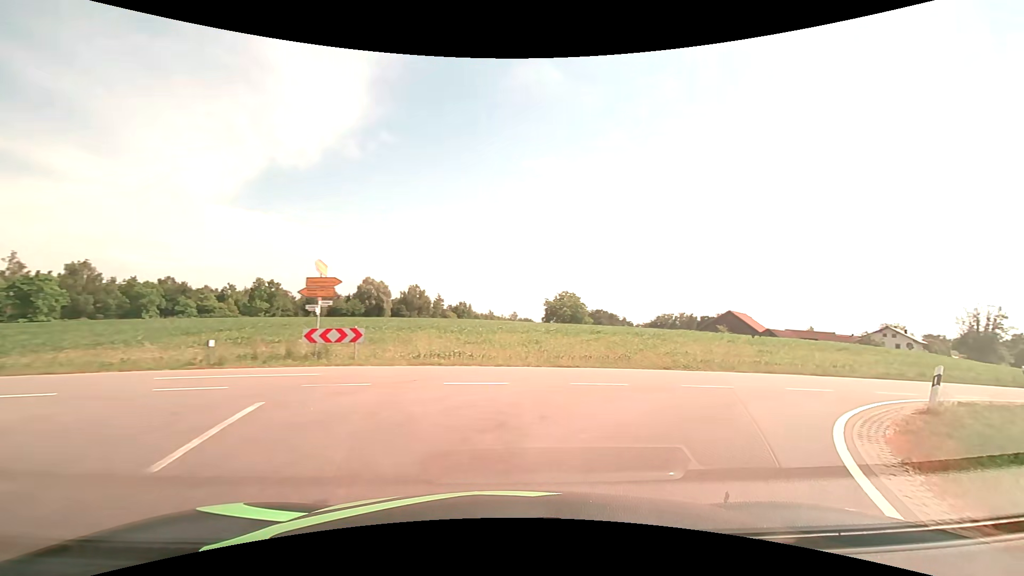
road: tertiary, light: Day
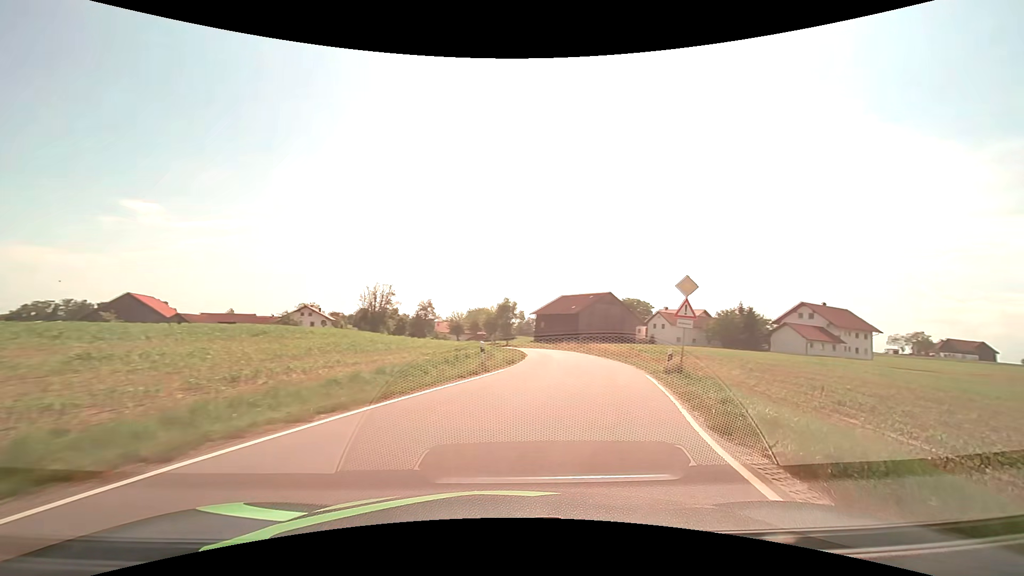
(+8.6, +15.4) m; +60°
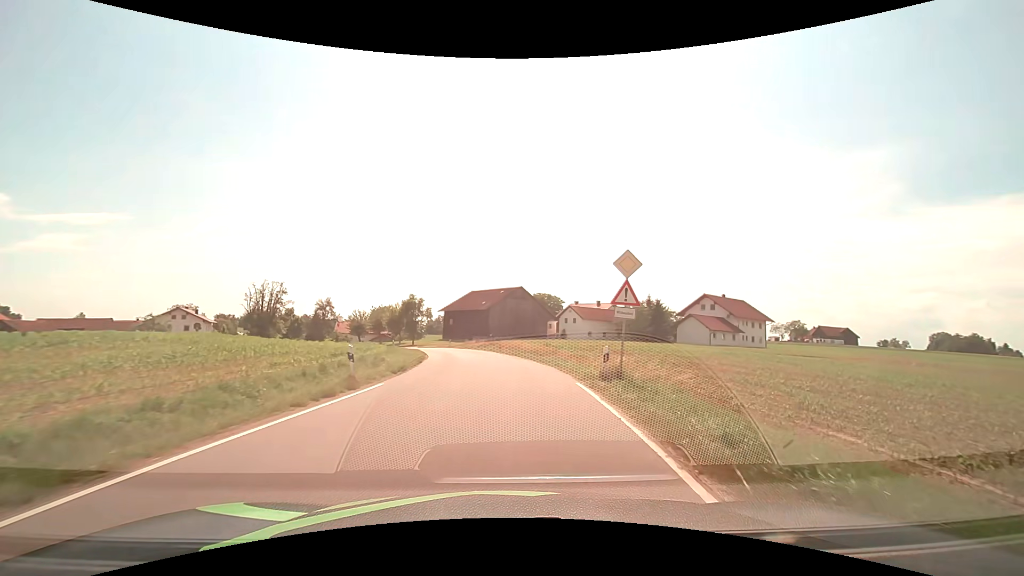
(+0.5, +5.4) m; +10°
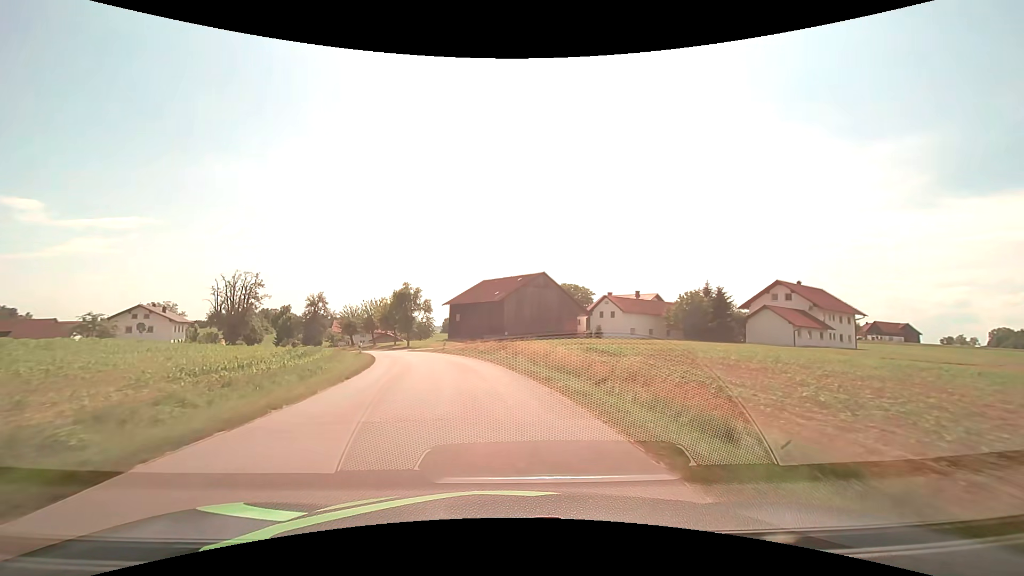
(+0.1, +20.3) m; -2°
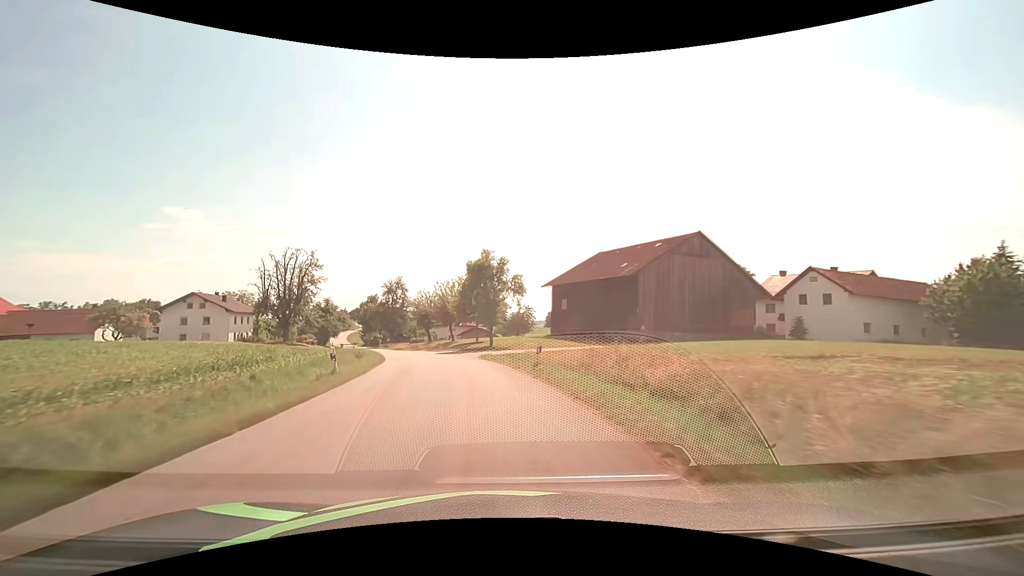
(-2.6, +26.3) m; -12°
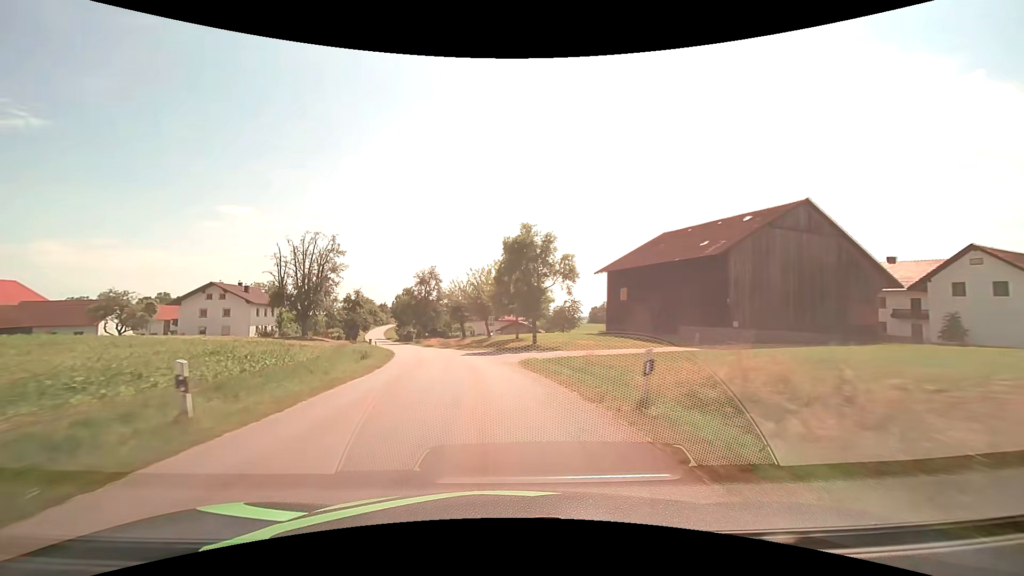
(-0.4, +10.0) m; -5°
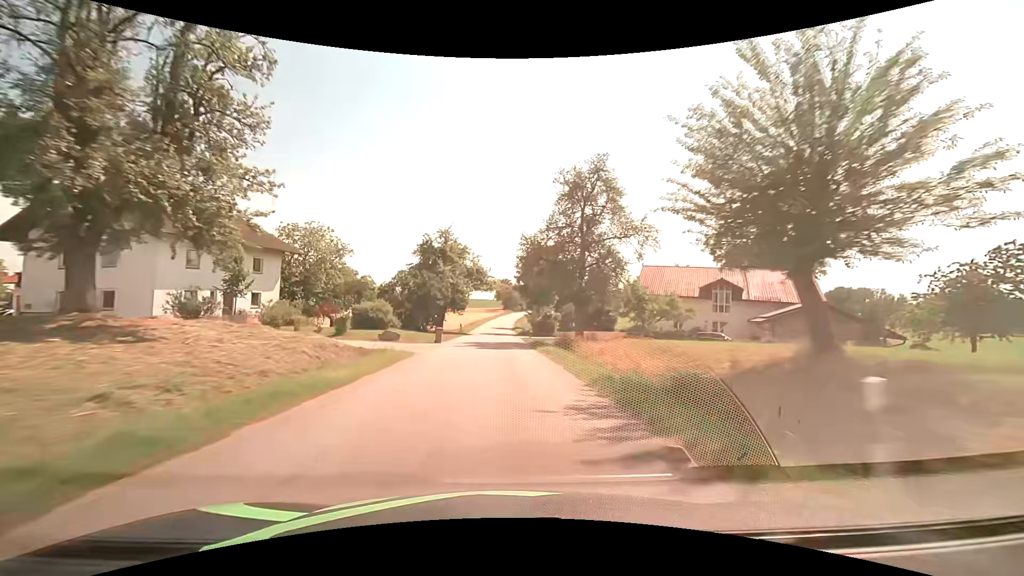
(-9.5, +54.2) m; -17°
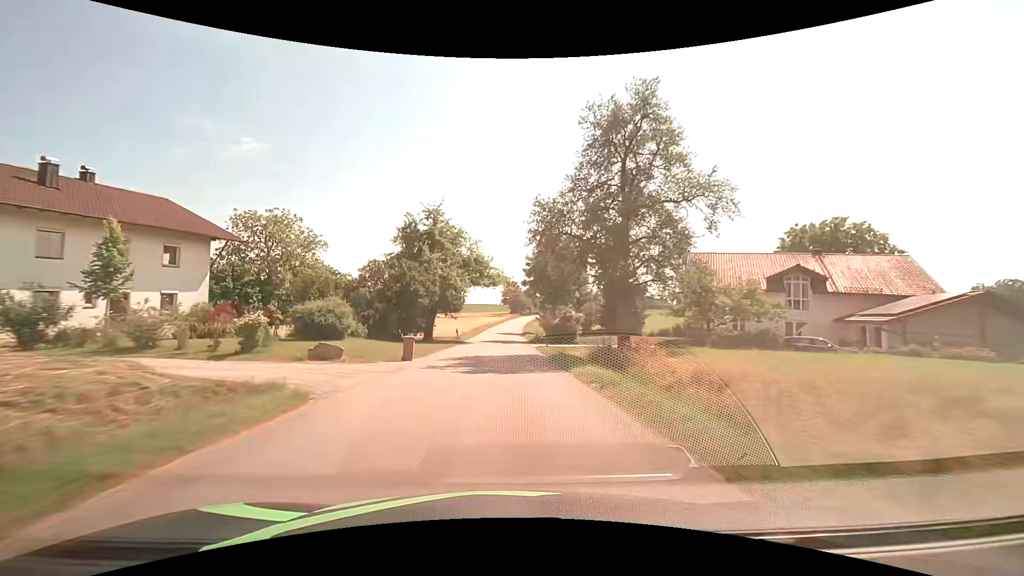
(-0.1, +11.5) m; -1°
(0, +10) (0, +20) (0, +30) (0, +40) (0, +50) (0, +60) (+1, +70) (+1, +80) (+1, +90) (+2, +100) m
